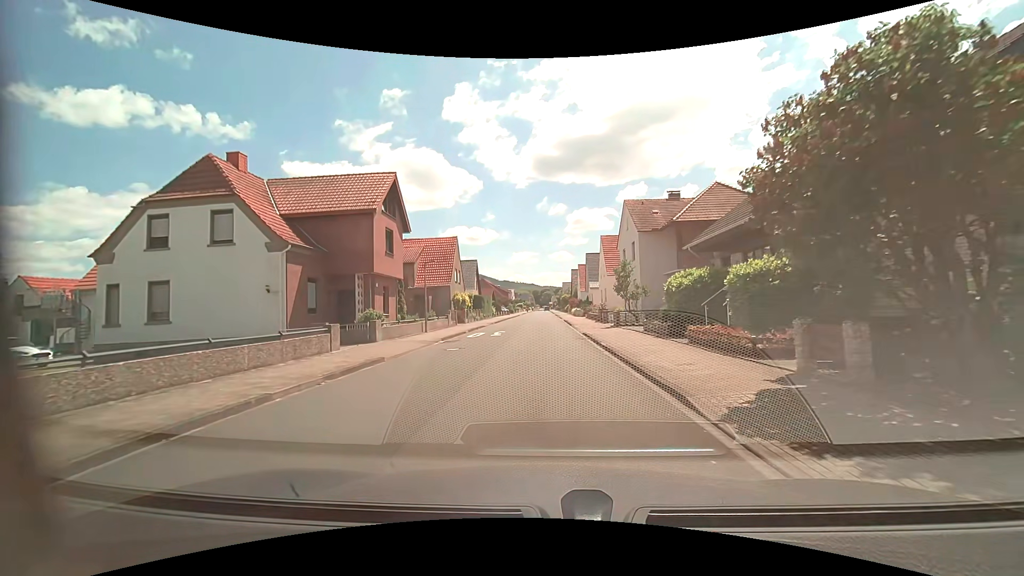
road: residential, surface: asphalt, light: Day
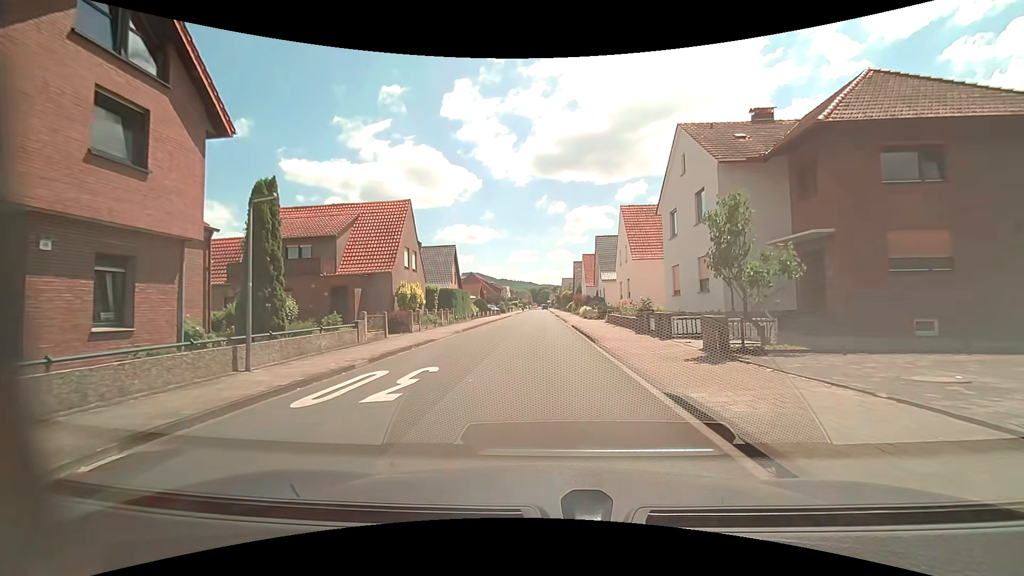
(-0.1, +17.2) m; 0°
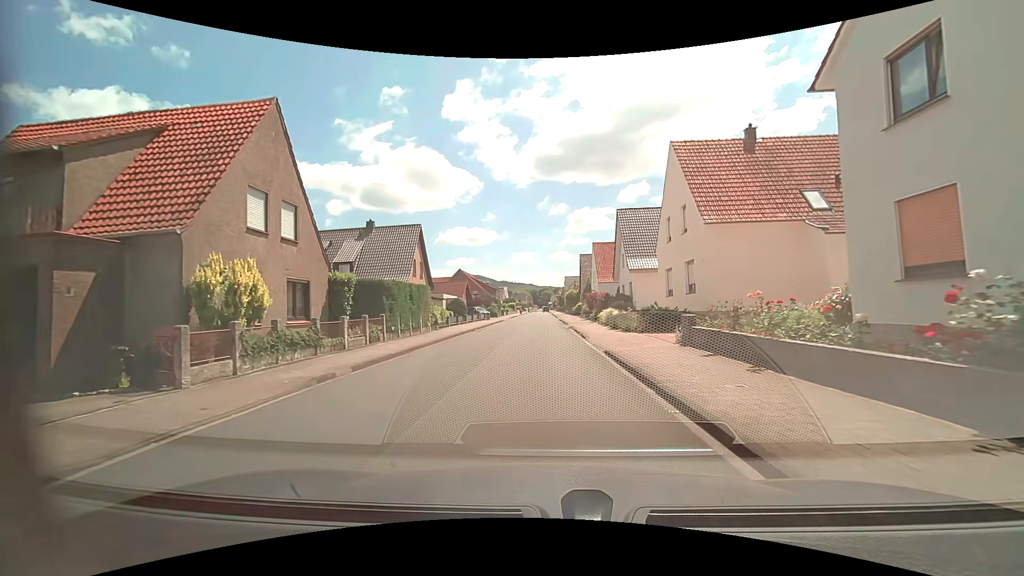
(0.0, +17.2) m; 0°
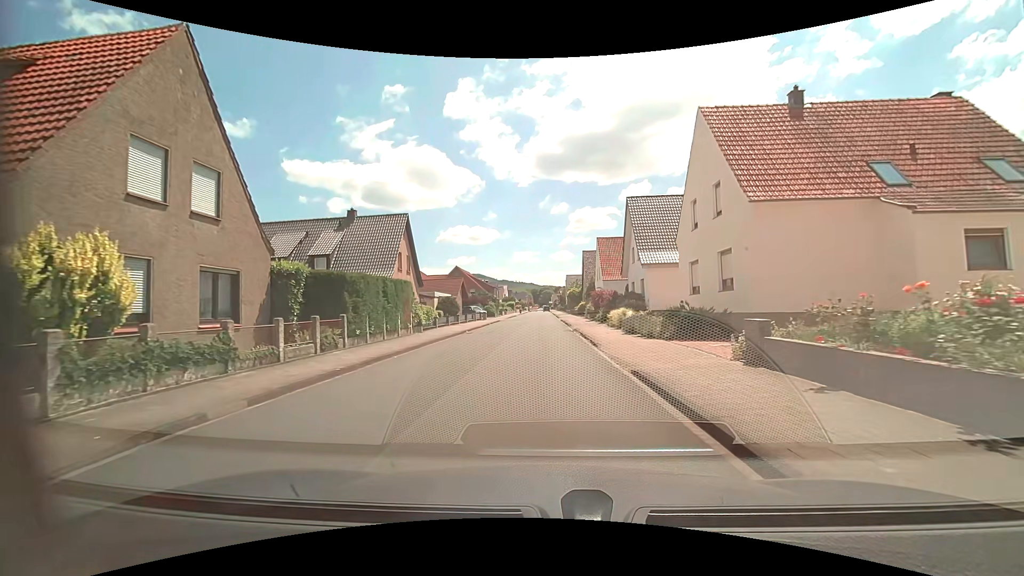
(0.0, +4.5) m; 0°
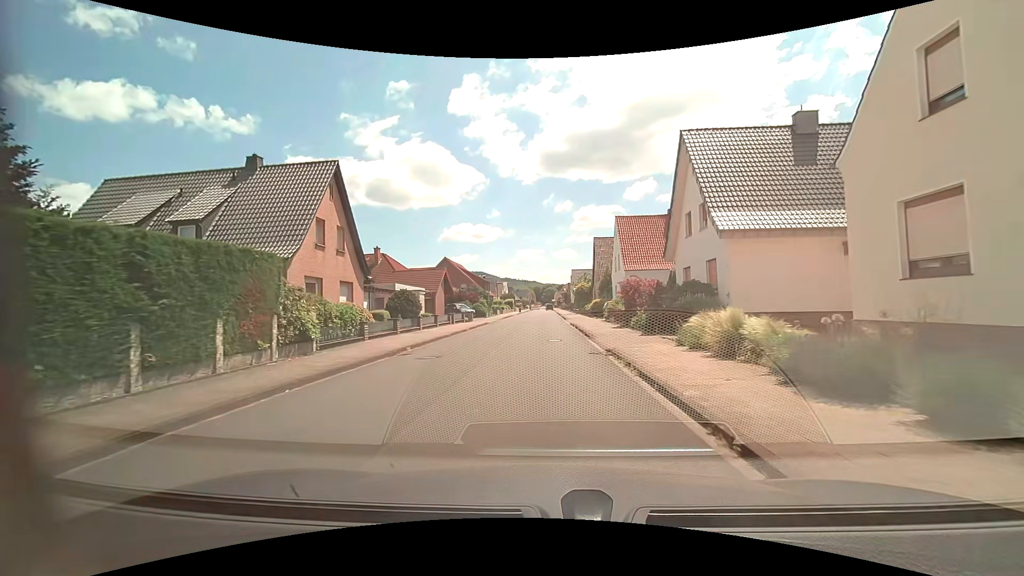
(-0.1, +13.9) m; 0°
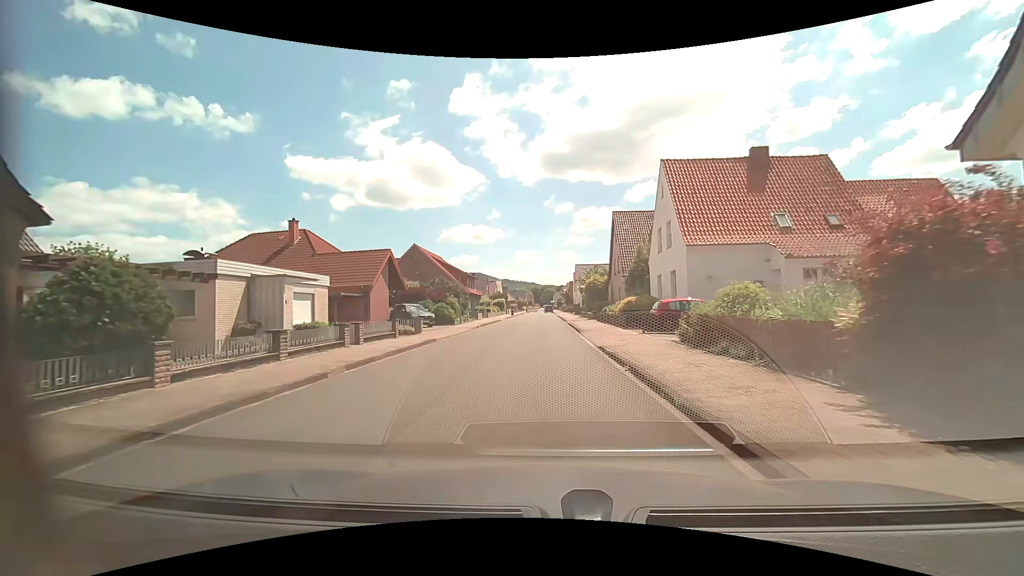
(-0.2, +19.5) m; 0°
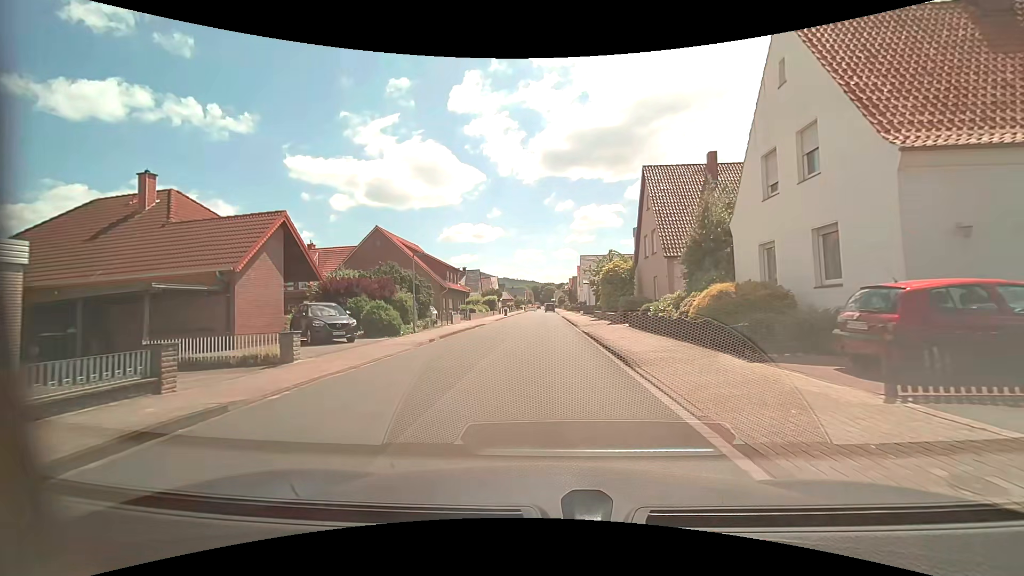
(0.0, +14.7) m; 0°
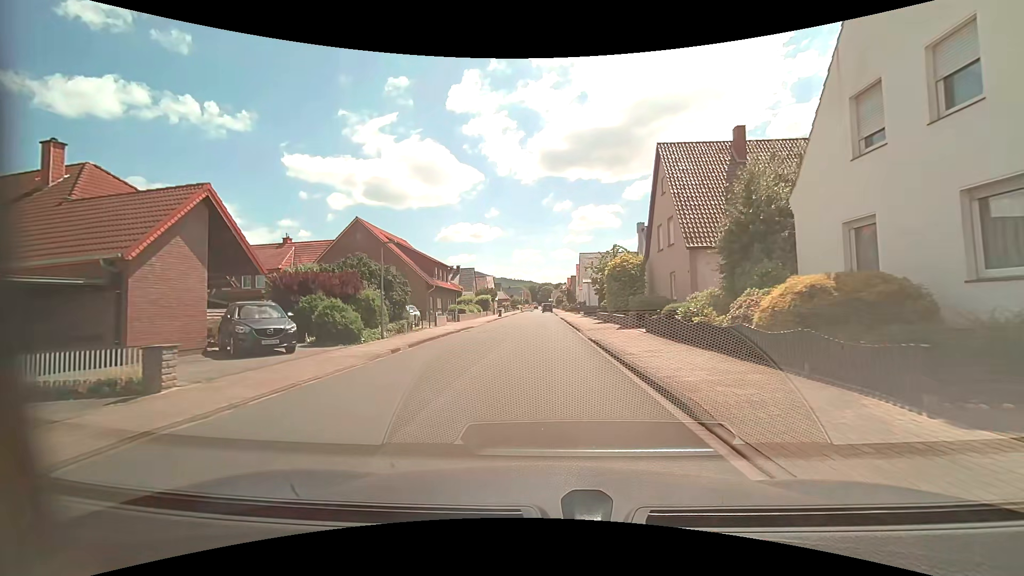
(0.0, +4.7) m; 0°
(0, +10) (0, +20) (0, +30) (0, +40) (0, +50) (0, +60) (-1, +70) (-2, +80) (-2, +90) (-1, +100) m
